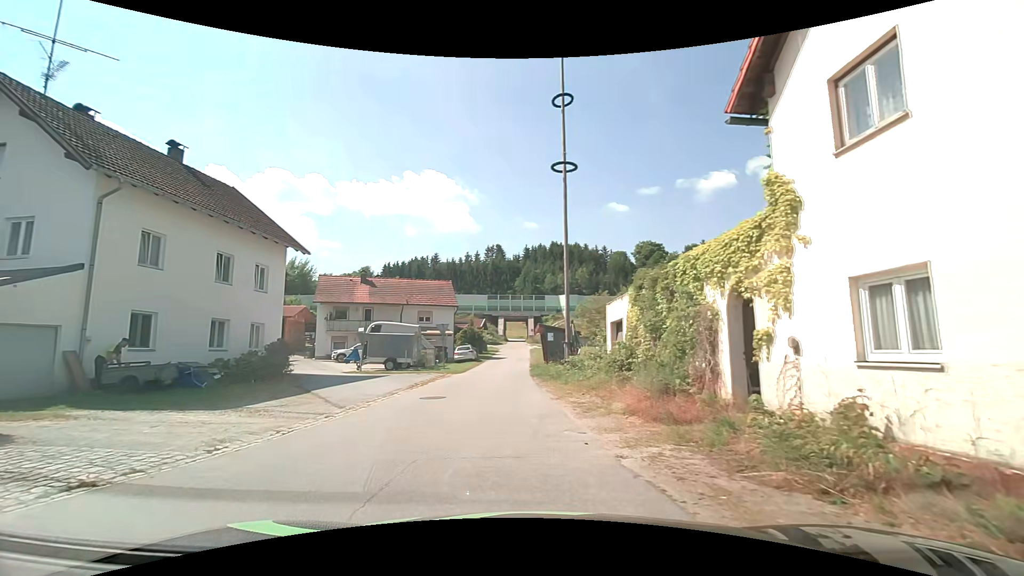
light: Day
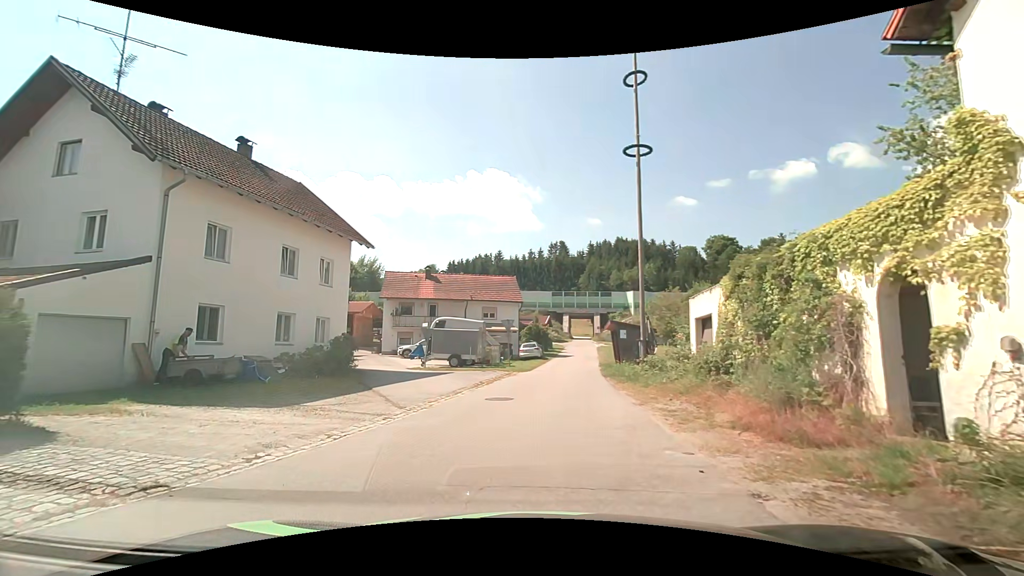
(-0.1, +1.5) m; -5°
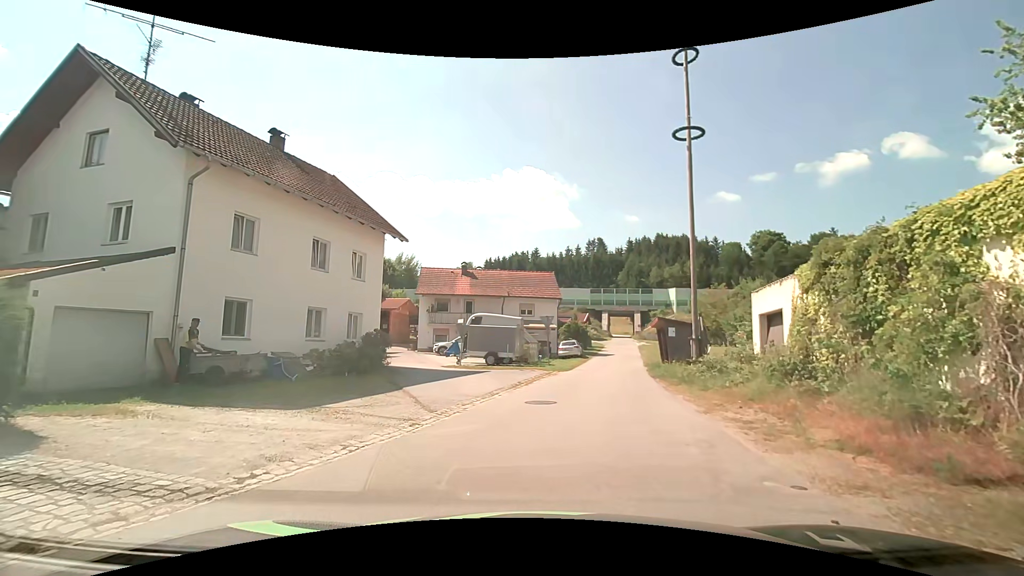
(-0.1, +1.4) m; -5°
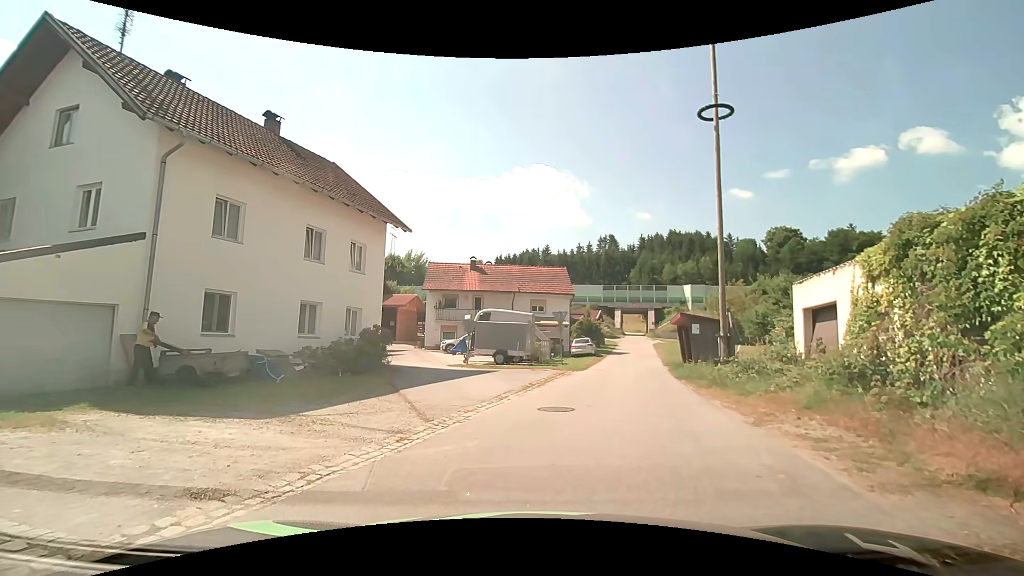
(0.0, +1.6) m; -3°
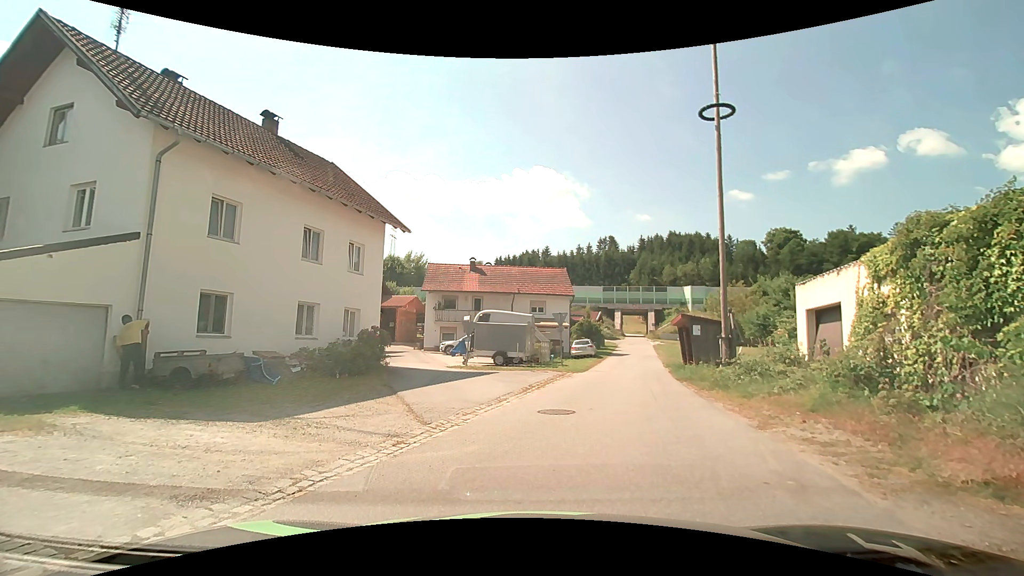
(0.0, +0.3) m; 0°
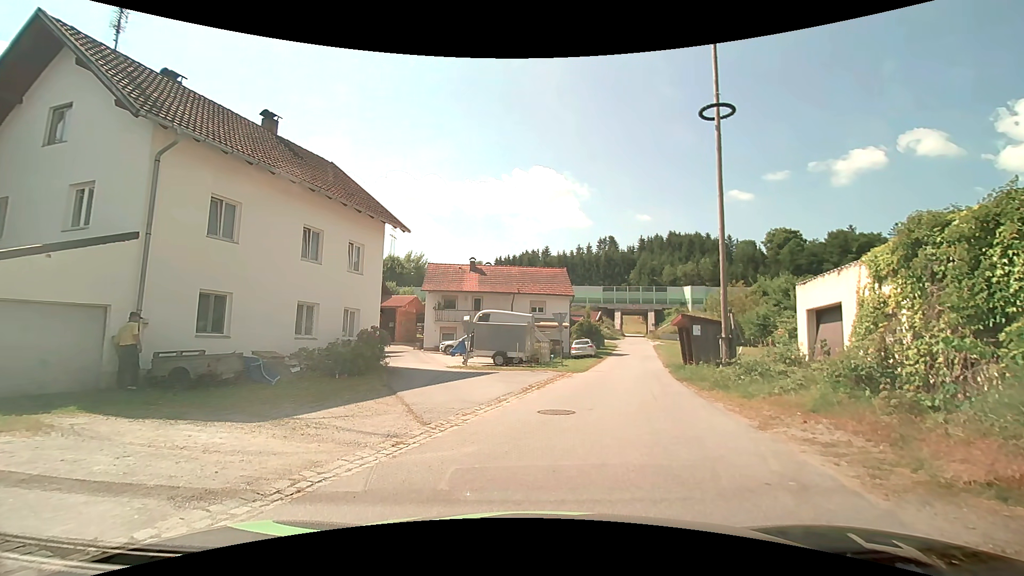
(0.0, 0.0) m; 0°
